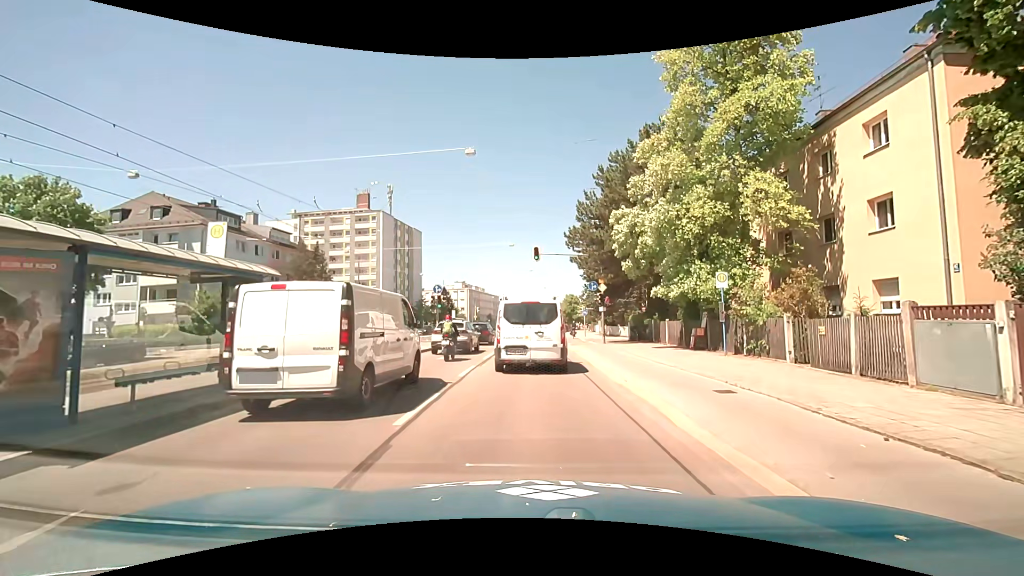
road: primary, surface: asphalt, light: Day
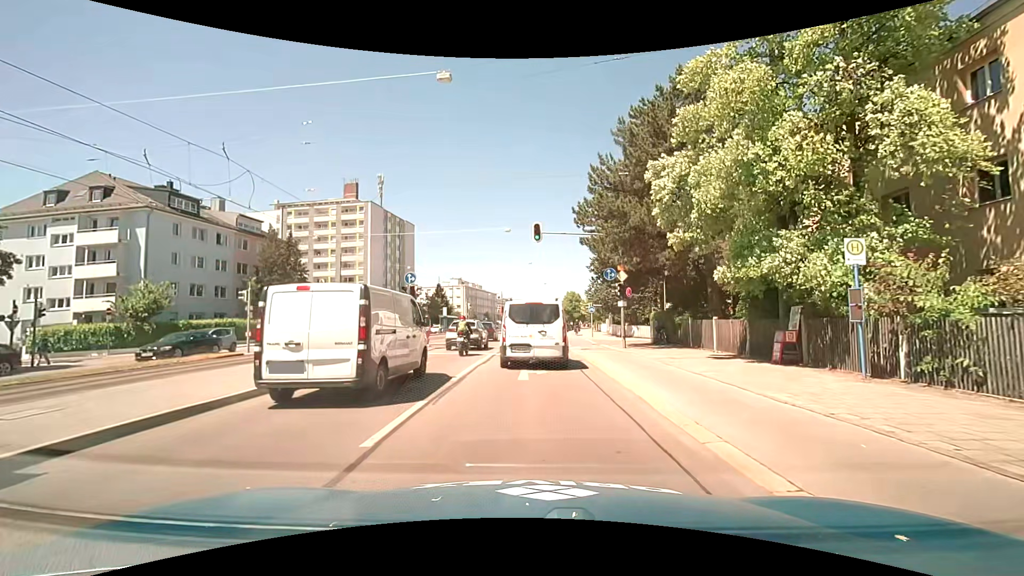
(-0.1, +7.4) m; 0°
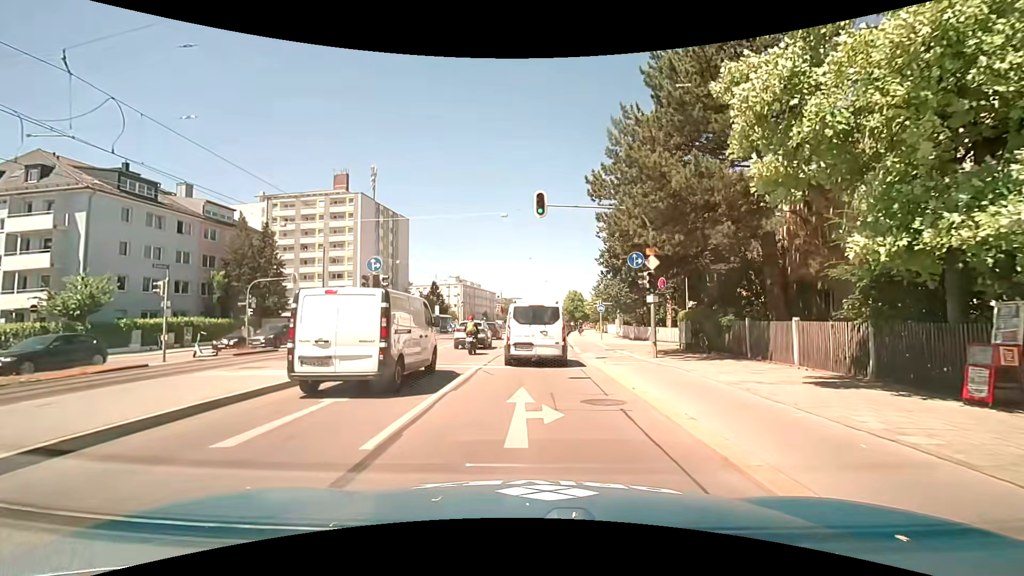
(0.0, +6.1) m; 0°
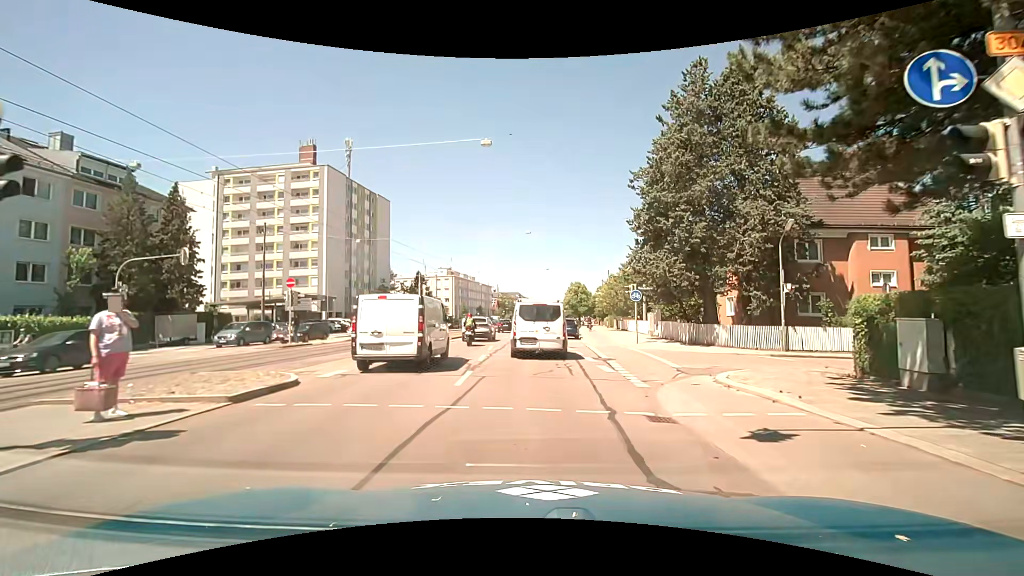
(0.0, +14.4) m; +1°
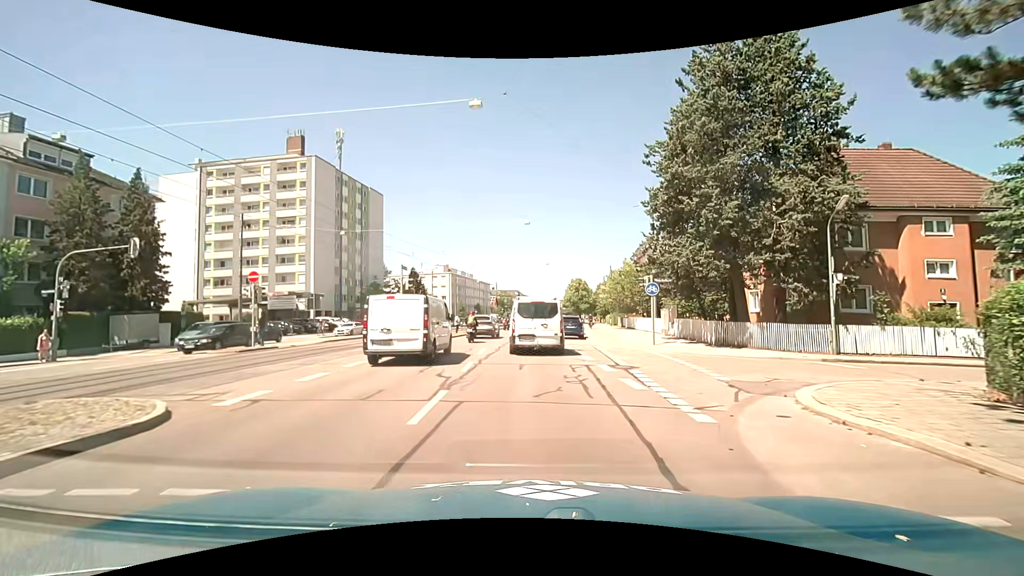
(0.0, +3.9) m; 0°
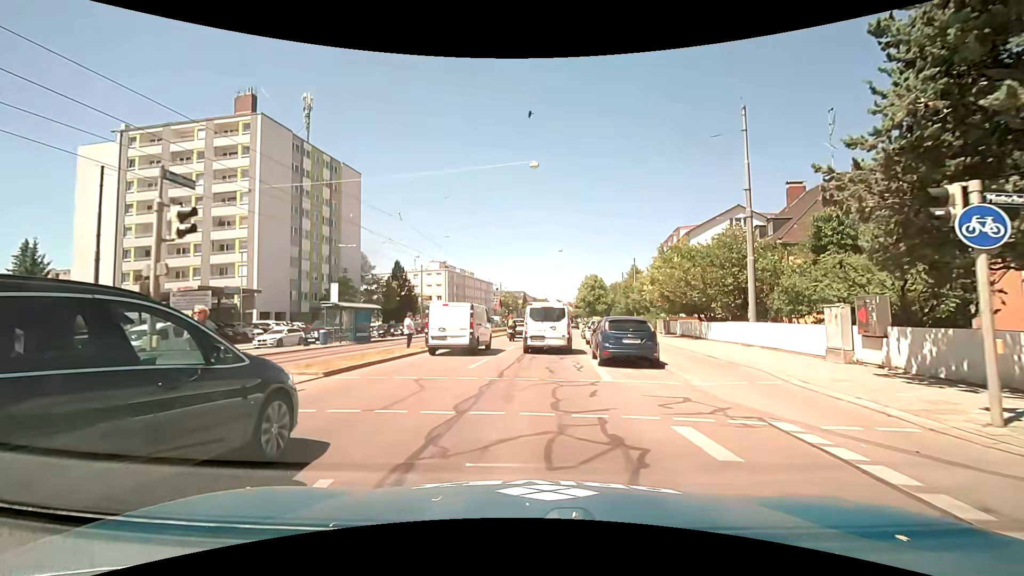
(-0.3, +17.0) m; -2°
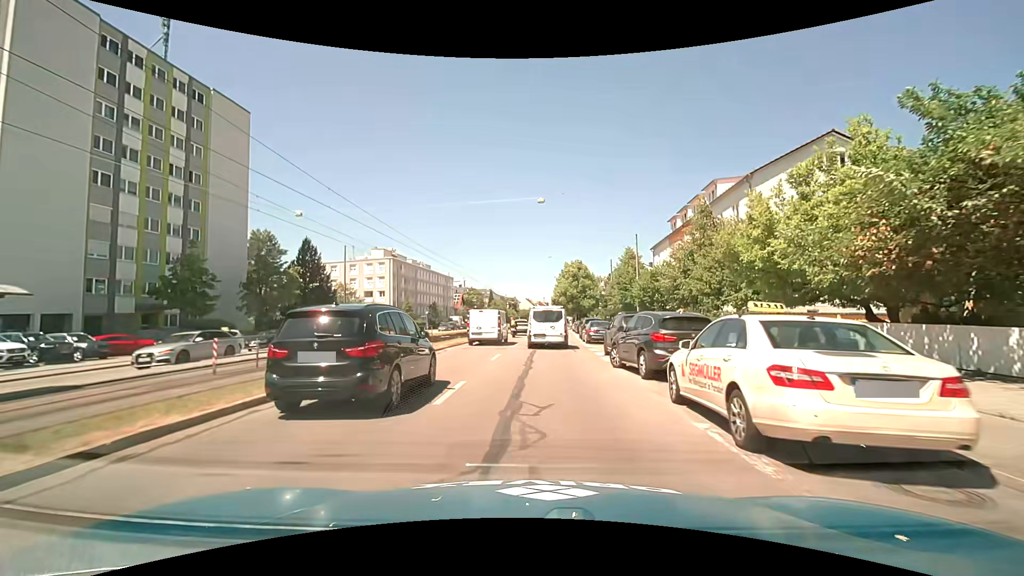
(+0.6, +24.0) m; +4°
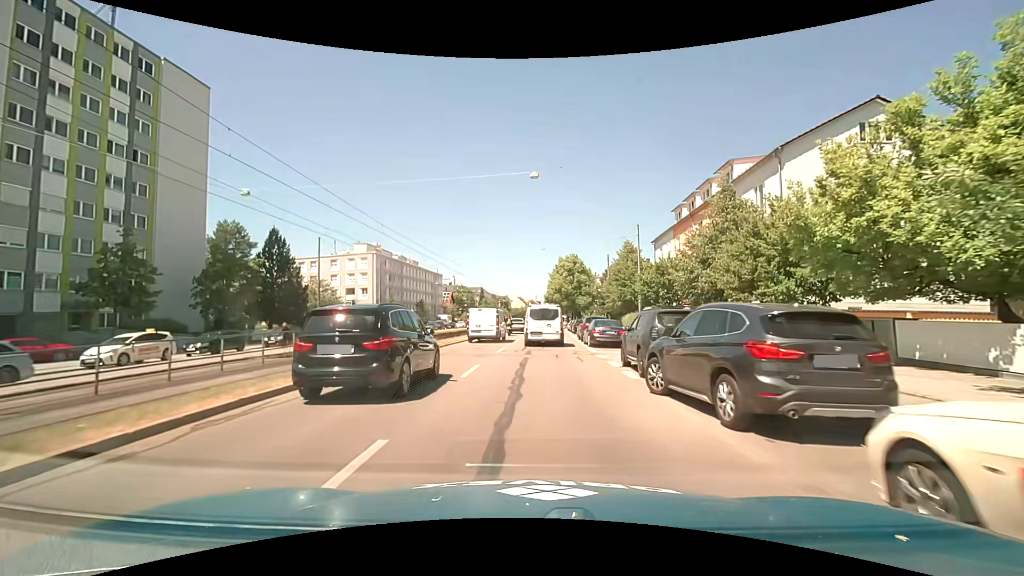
(0.0, +5.5) m; +1°
(0, +10) (0, +20) (+1, +30) (+1, +40) (+1, +50) (+2, +60) (+2, +70) (+3, +80) (+3, +90) (+4, +100) m
